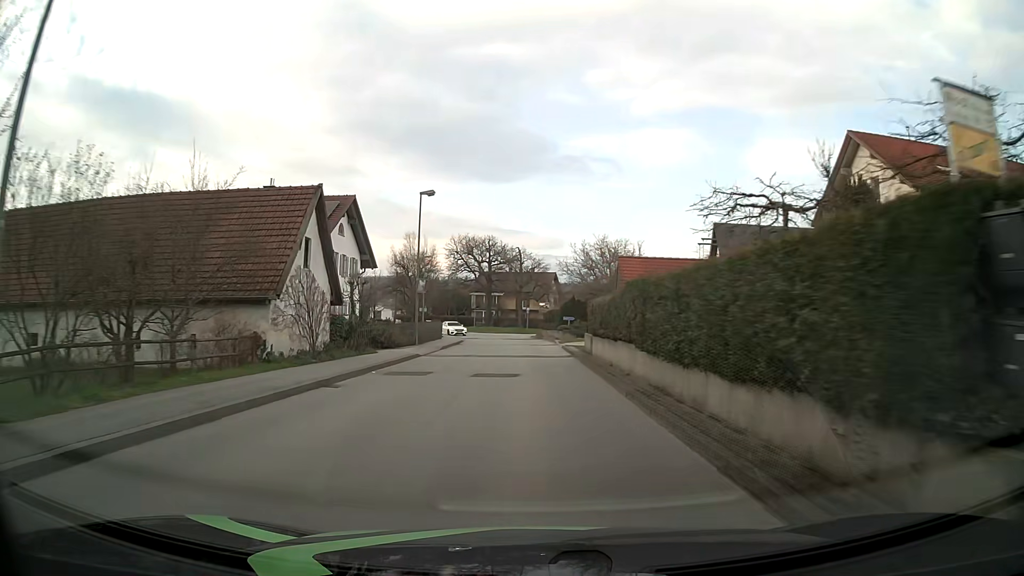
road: unclassified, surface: asphalt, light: Day
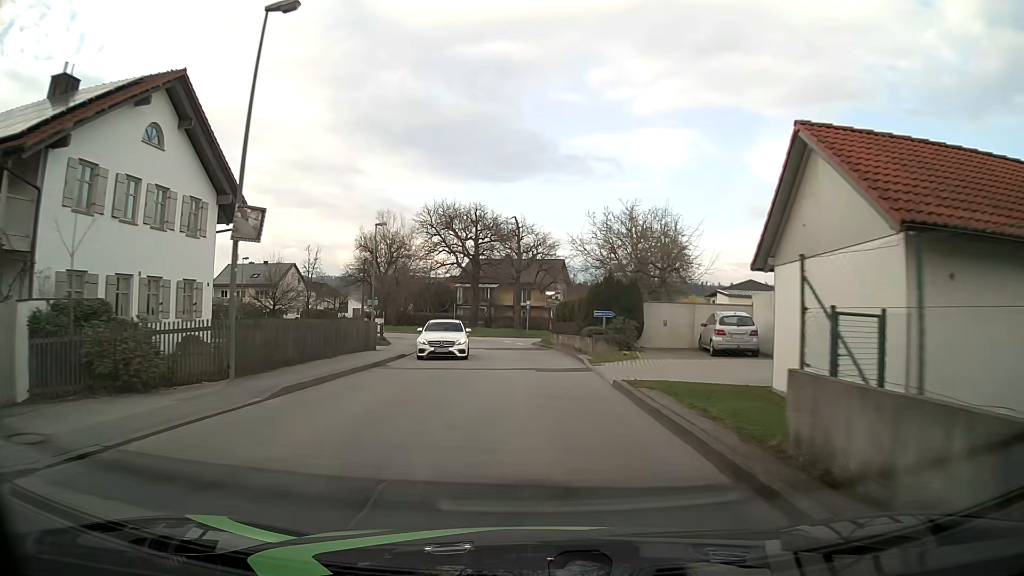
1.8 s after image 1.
(-0.2, +22.6) m; -1°
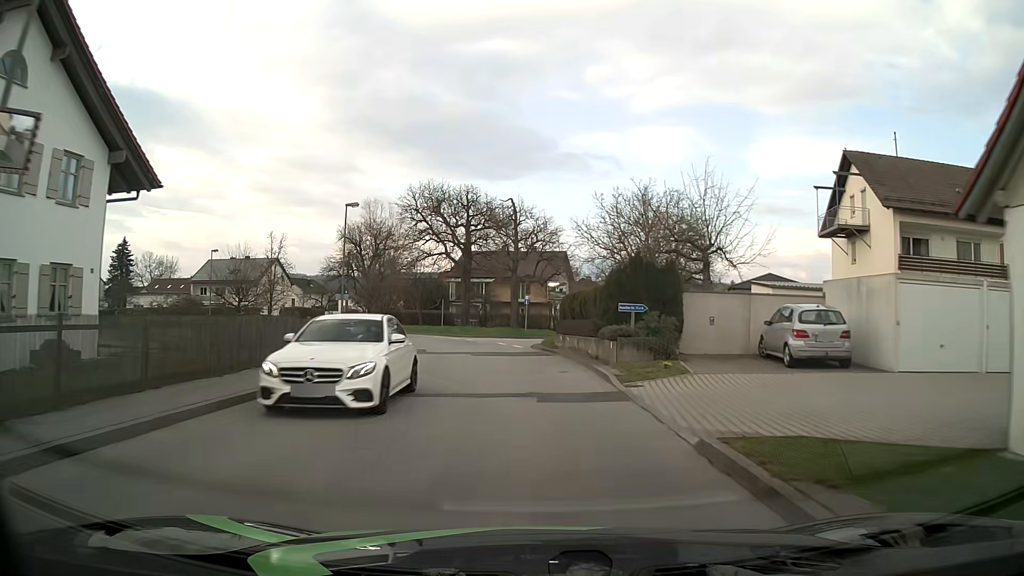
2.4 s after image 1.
(0.0, +7.5) m; 0°
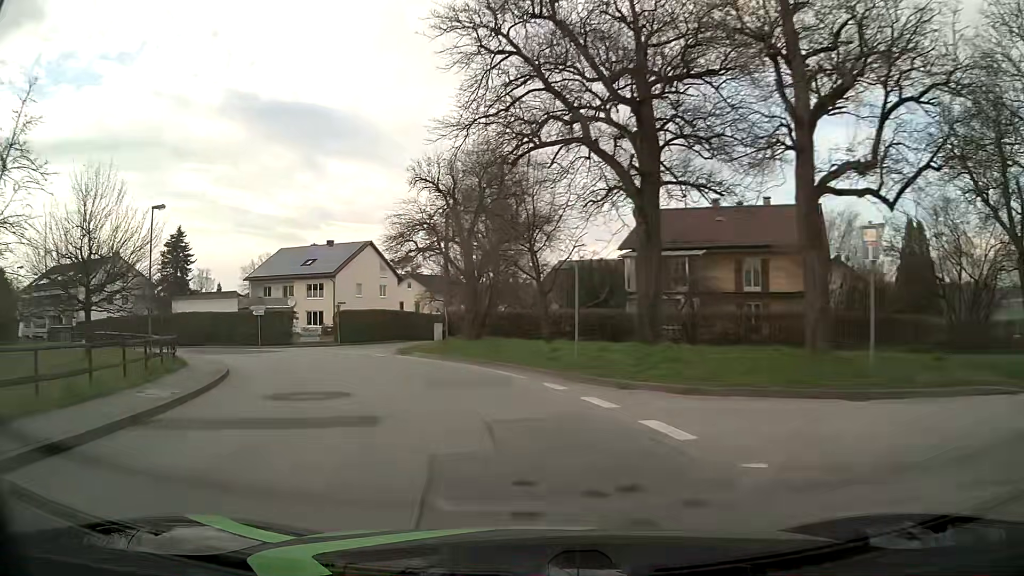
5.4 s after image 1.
(-2.7, +34.9) m; -16°
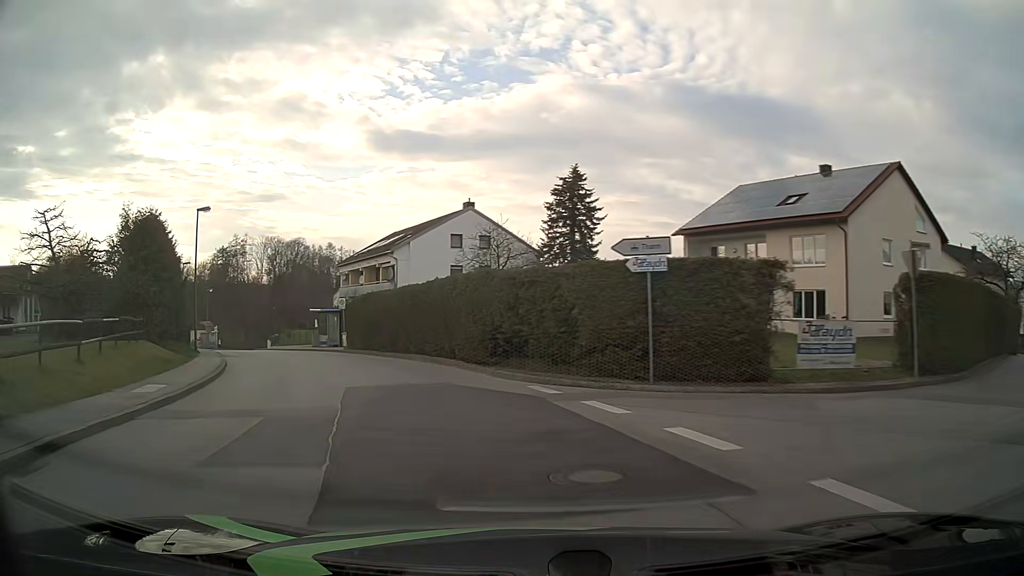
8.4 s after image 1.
(-11.0, +31.7) m; -40°
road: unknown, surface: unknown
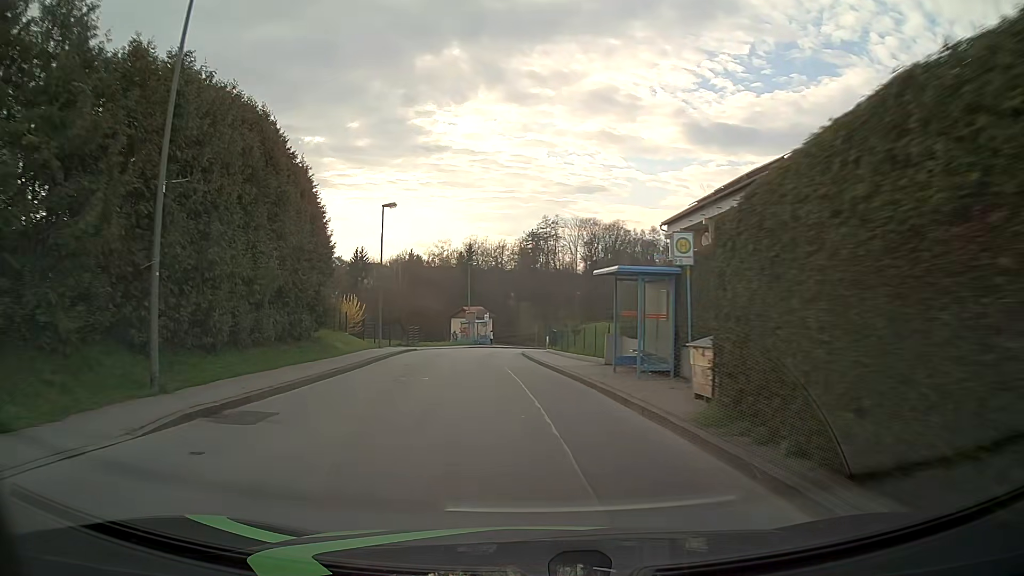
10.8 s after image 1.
(-7.5, +27.1) m; -28°
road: unclassified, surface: asphalt
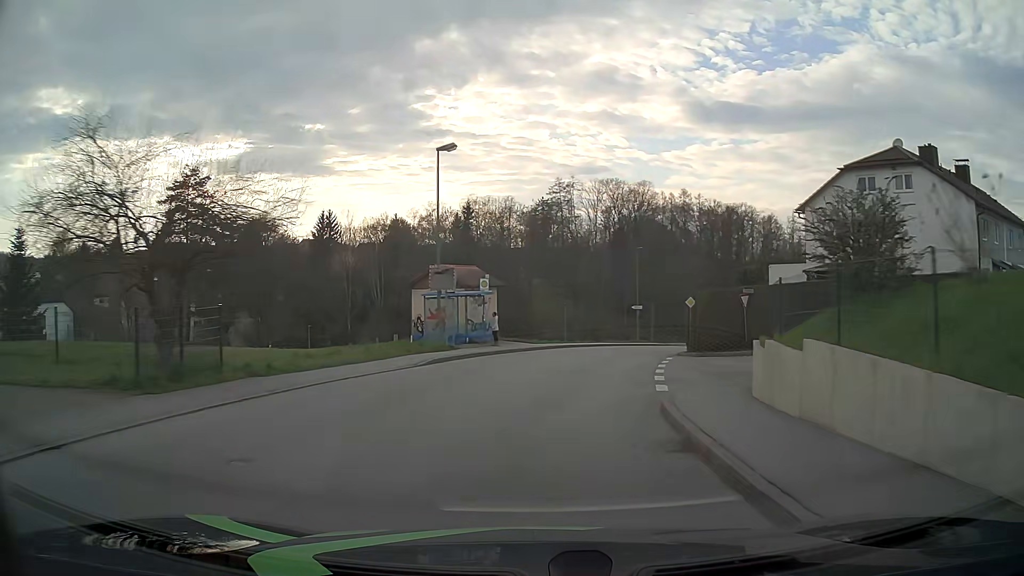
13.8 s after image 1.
(-2.3, +38.0) m; -1°
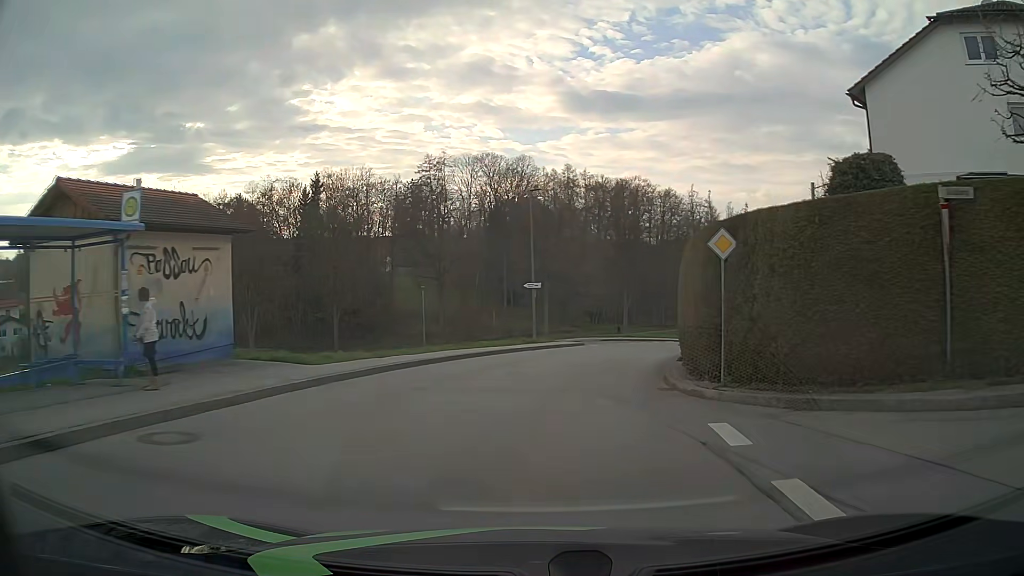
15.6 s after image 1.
(+2.1, +21.9) m; +11°
